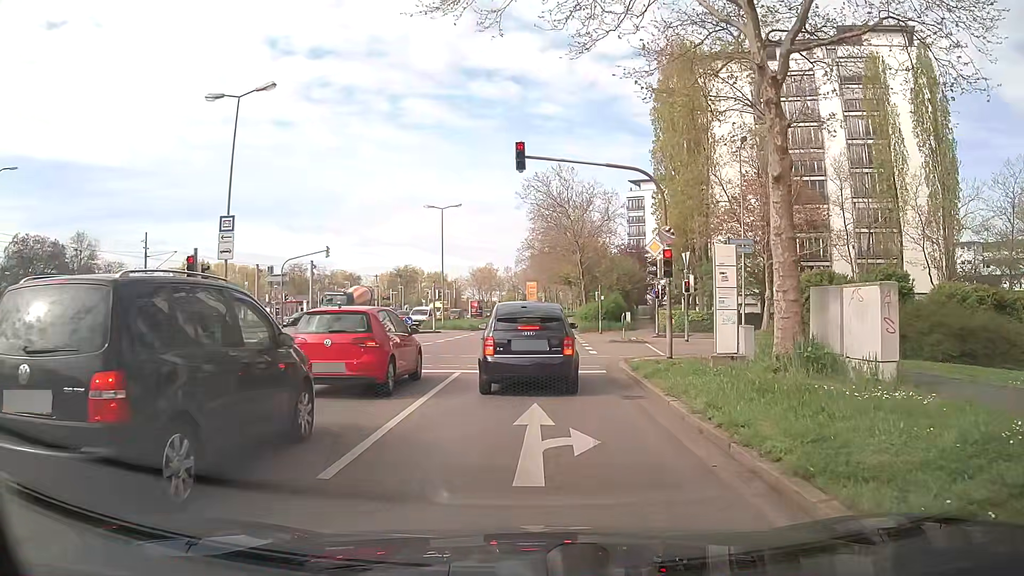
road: secondary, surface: asphalt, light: Day
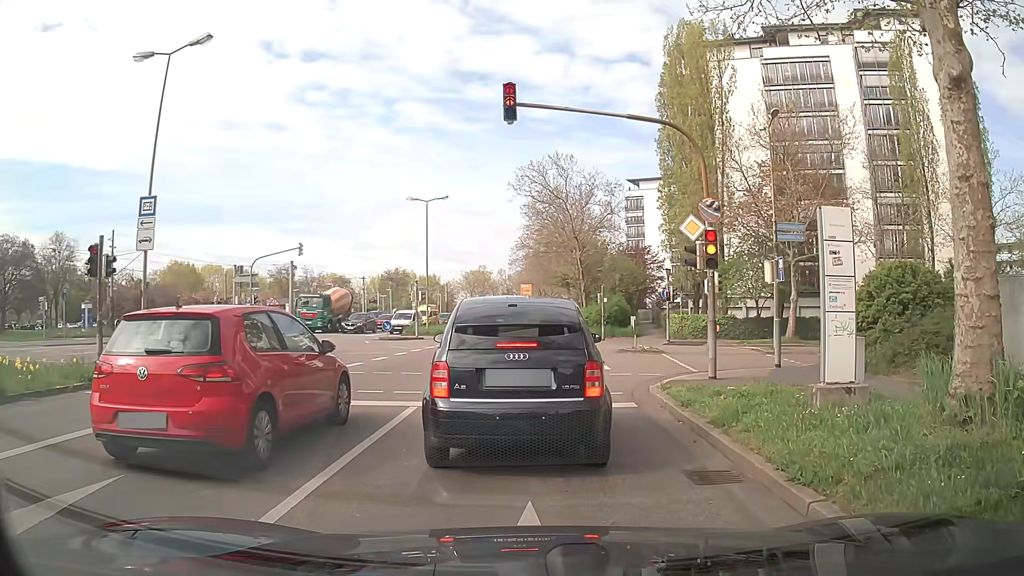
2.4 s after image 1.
(0.0, +4.9) m; -1°
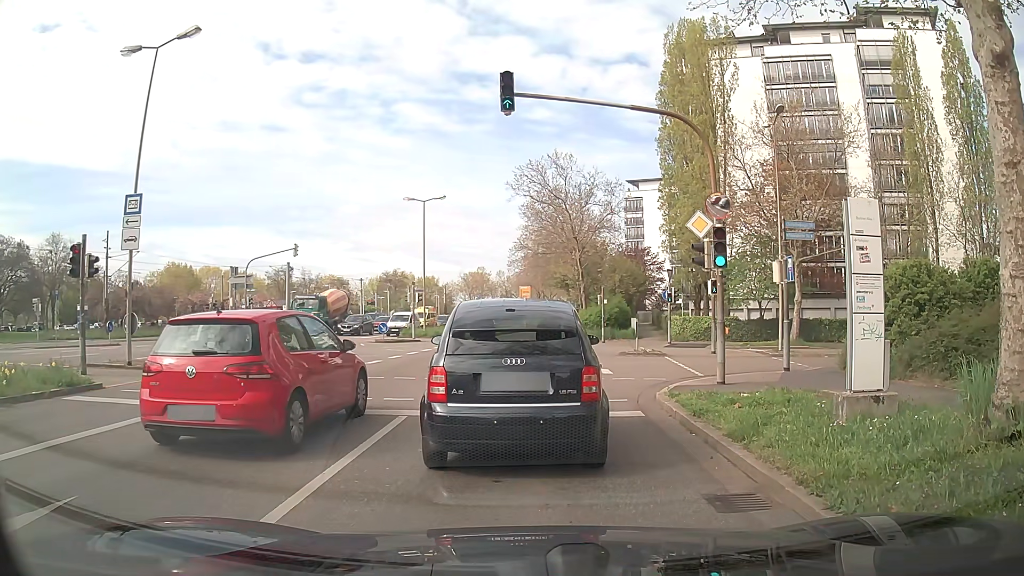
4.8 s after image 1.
(0.0, +0.7) m; 0°
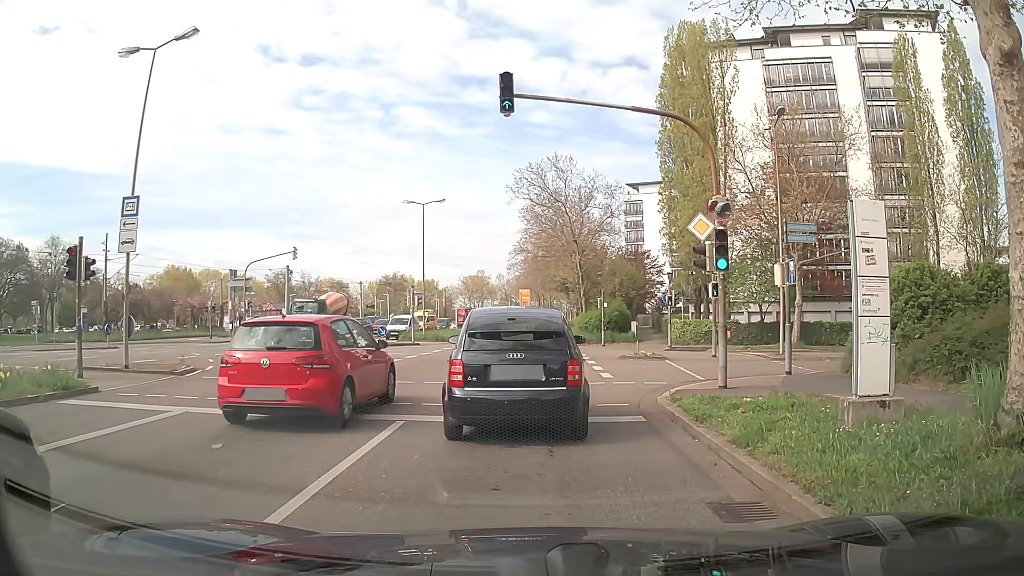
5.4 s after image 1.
(0.0, +0.2) m; 0°
